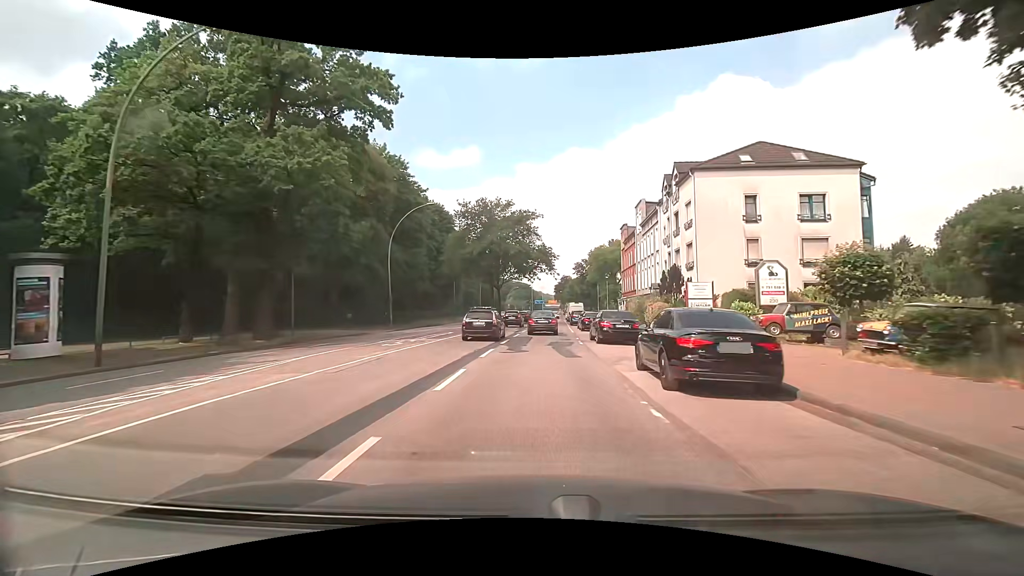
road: primary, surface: asphalt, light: Day
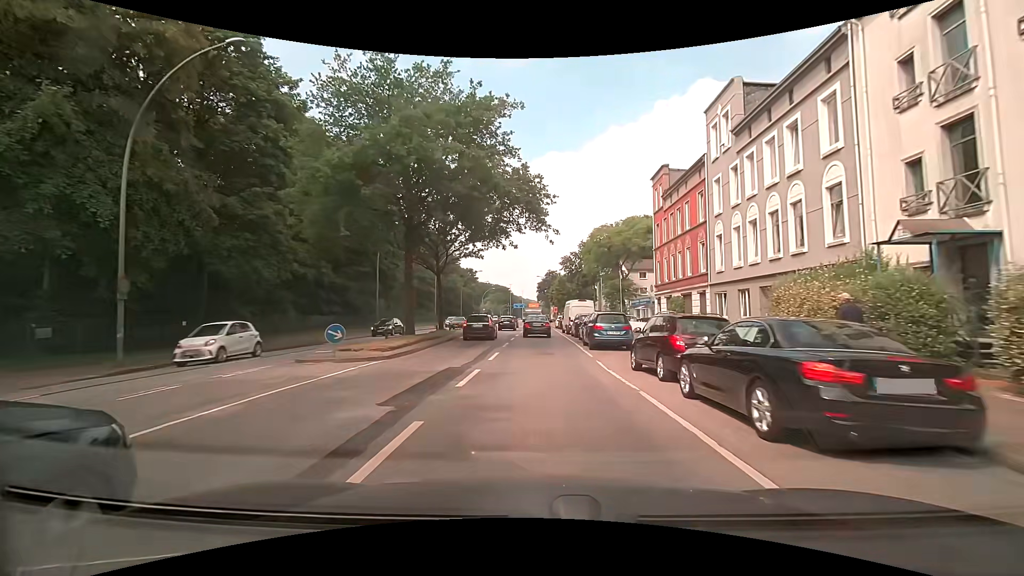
(+0.8, +30.2) m; +4°
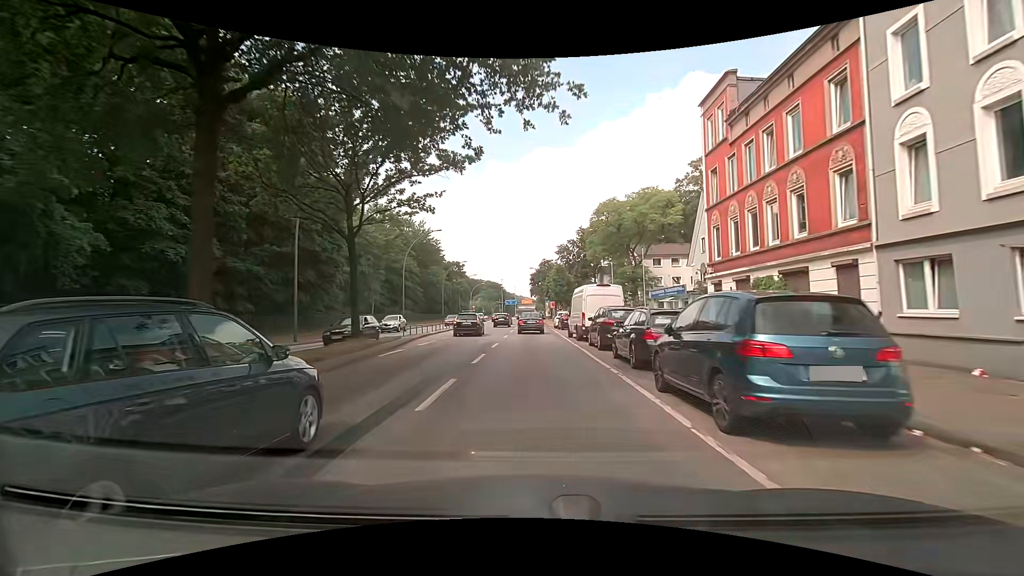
(-0.1, +15.1) m; 0°
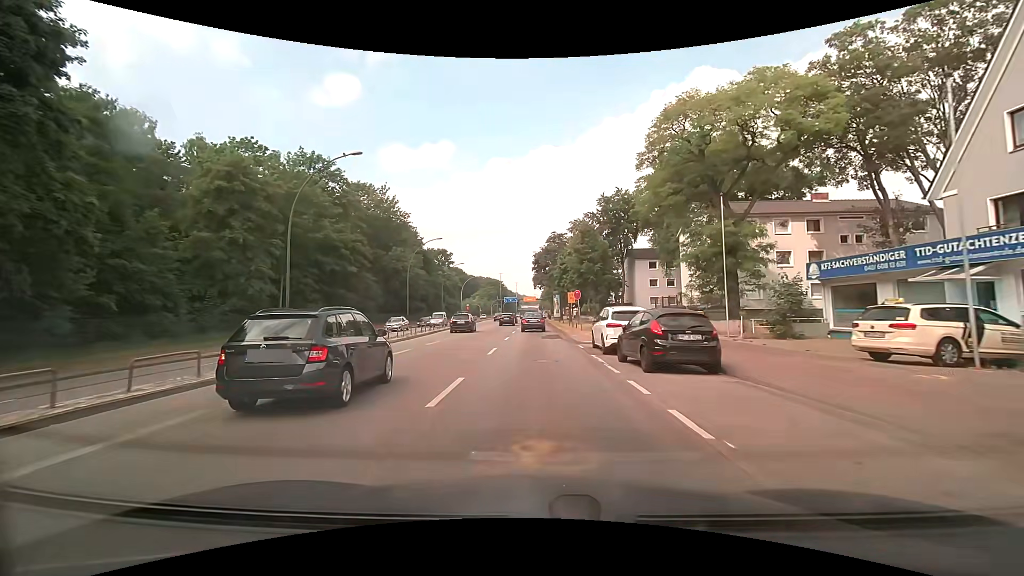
(-0.3, +30.0) m; -1°
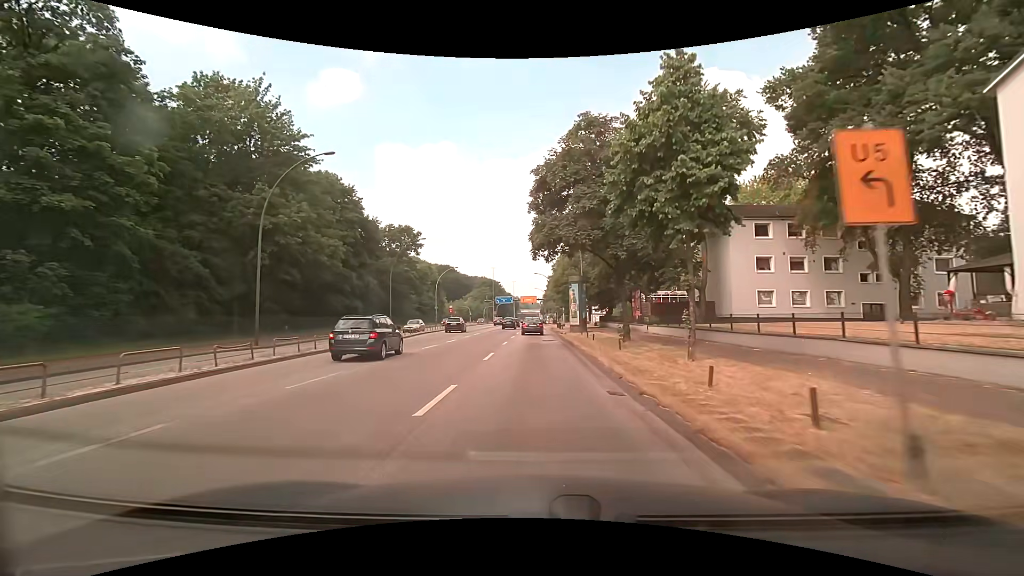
(0.0, +37.3) m; -1°
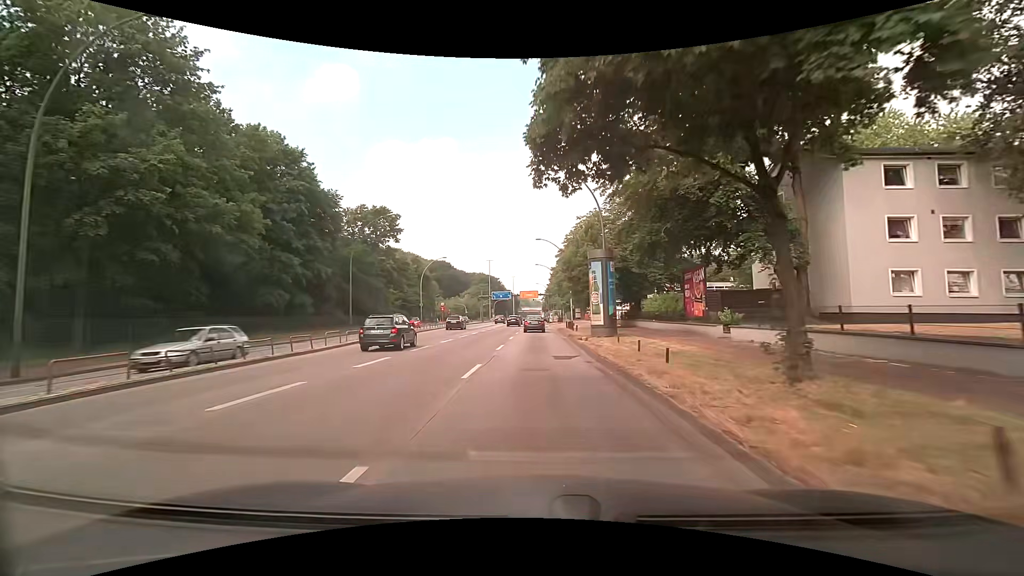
(+0.1, +14.9) m; +1°
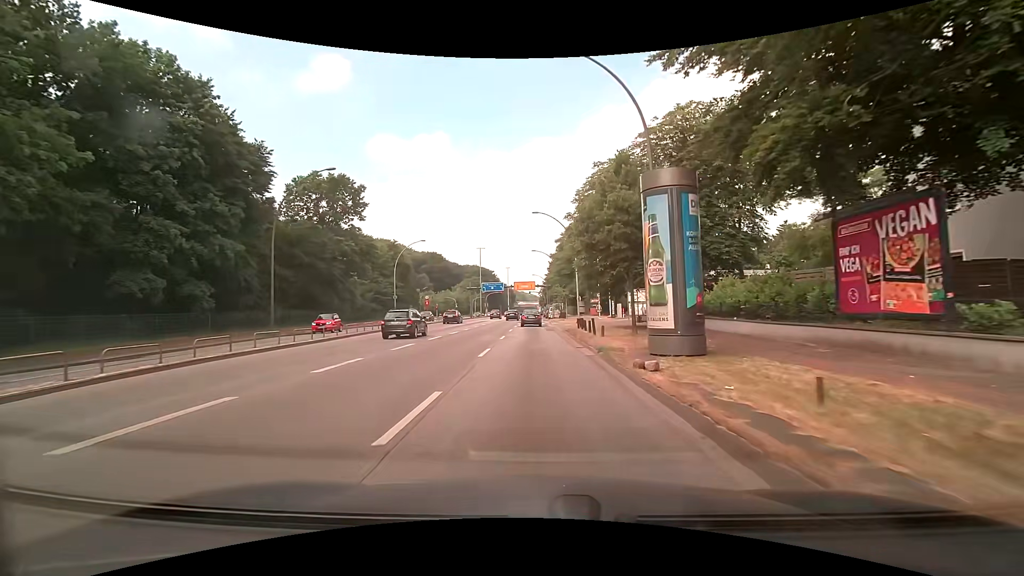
(0.0, +14.7) m; 0°
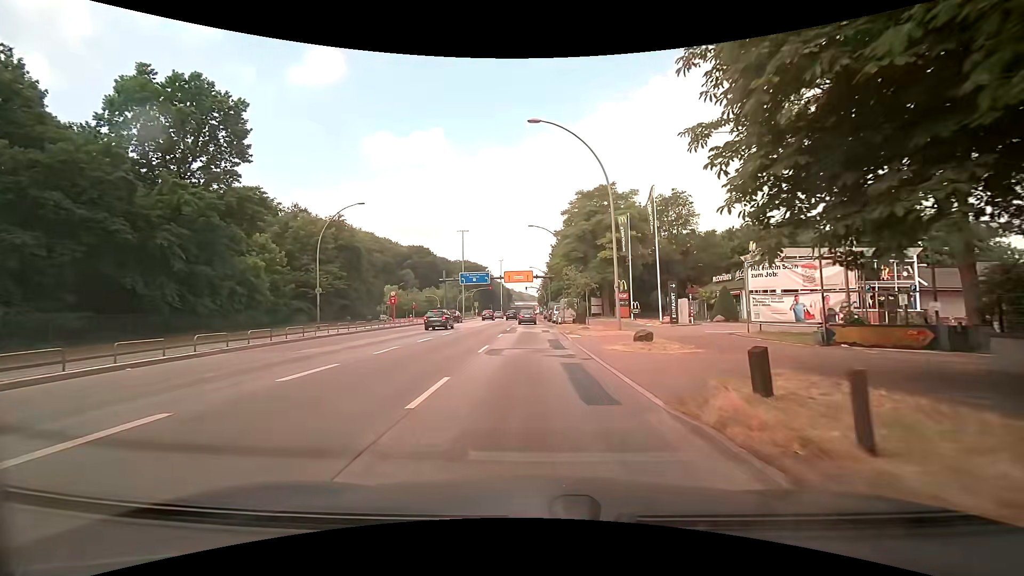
(0.0, +25.4) m; 0°
